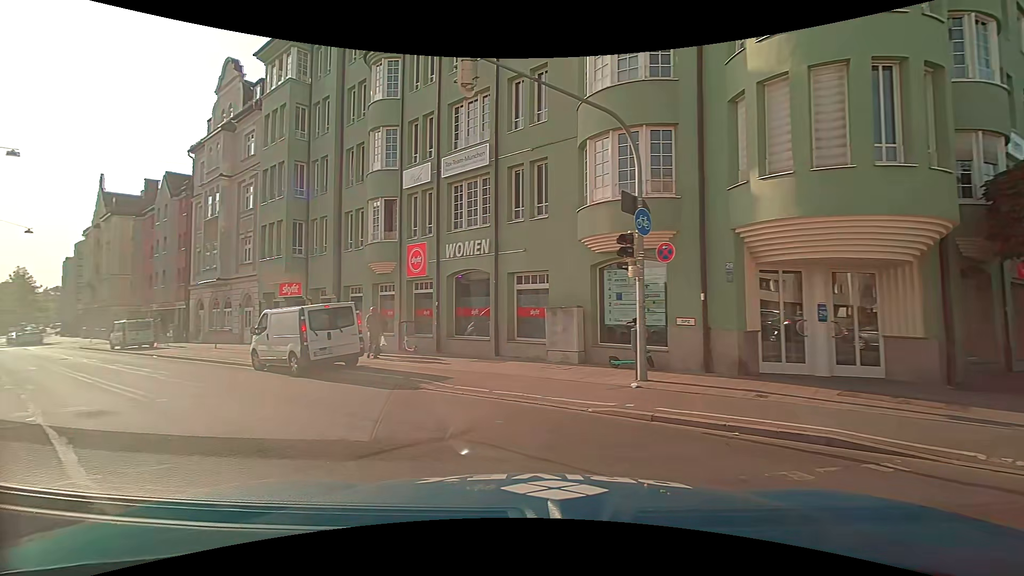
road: secondary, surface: asphalt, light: Day
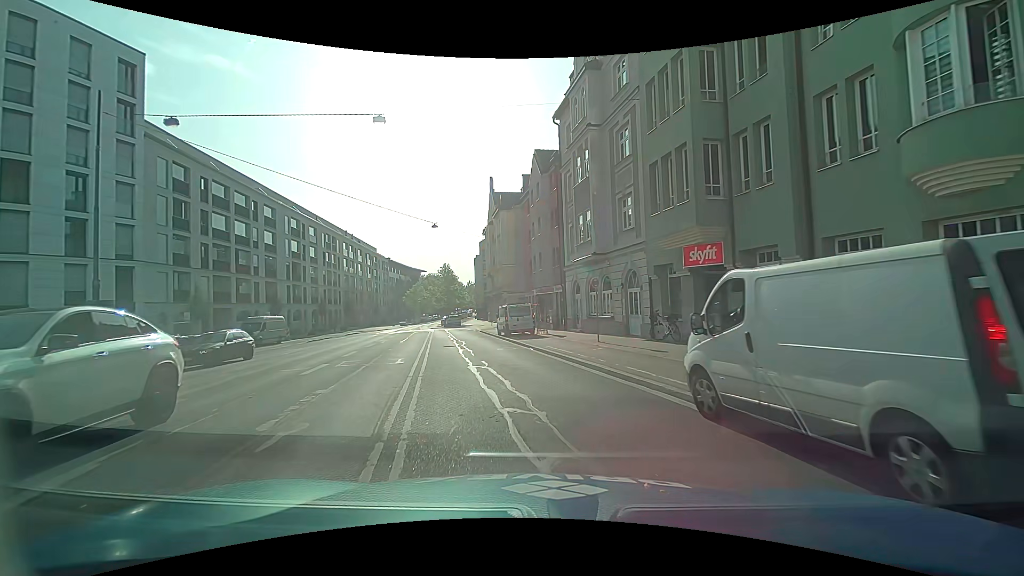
(-5.3, +10.2) m; -39°
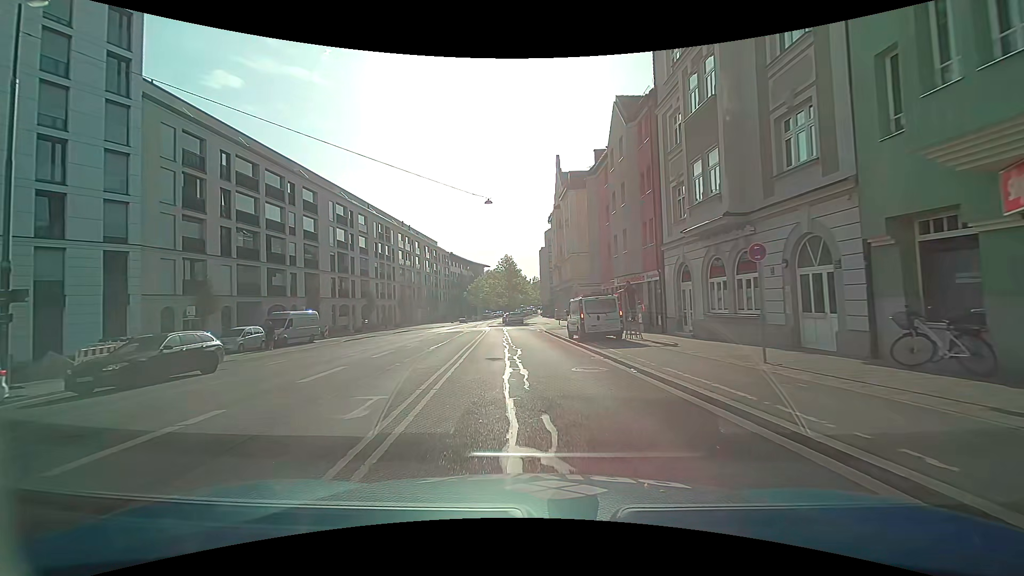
(-0.6, +9.1) m; -7°
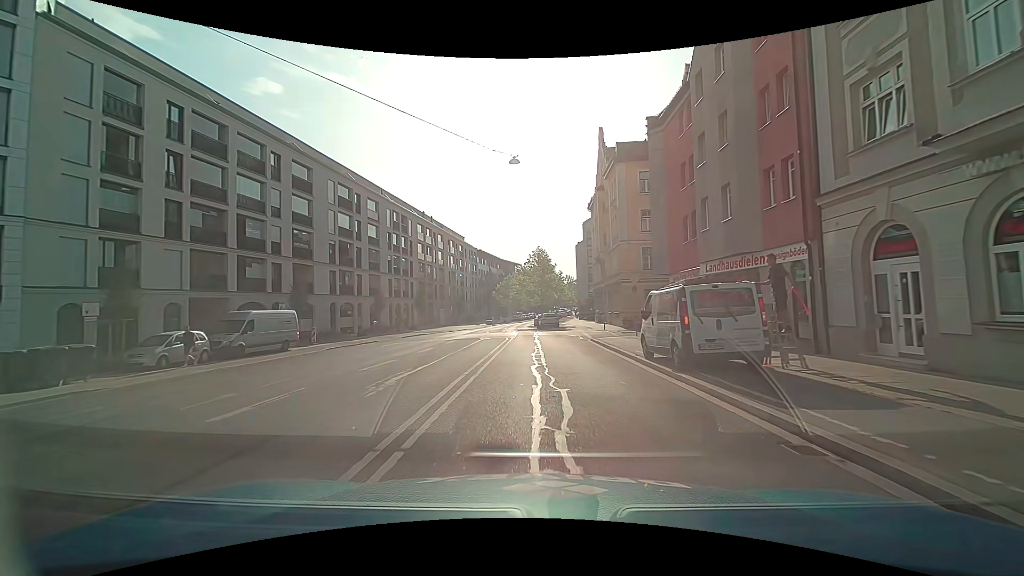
(-0.4, +10.3) m; -3°
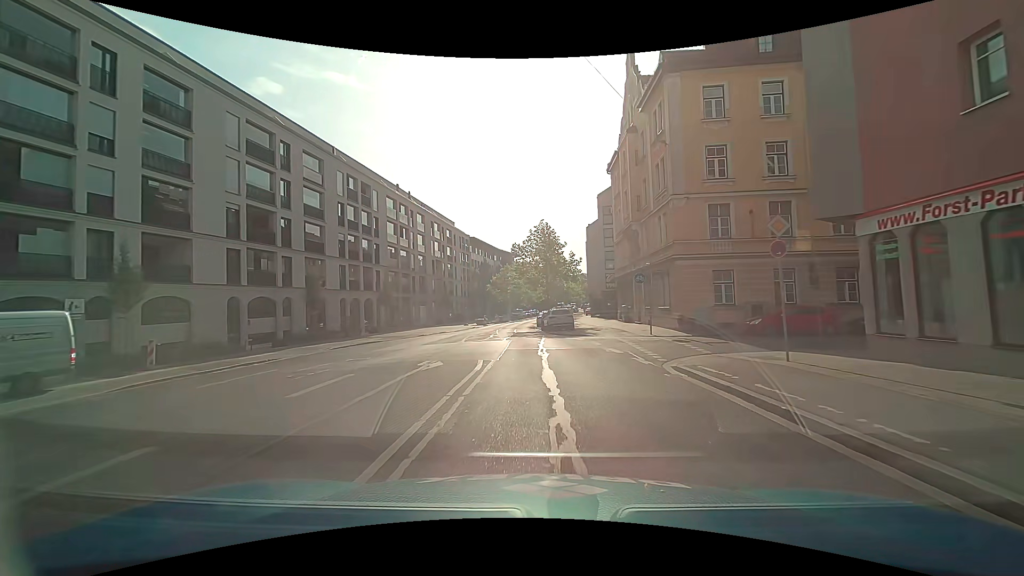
(-0.3, +16.3) m; -1°
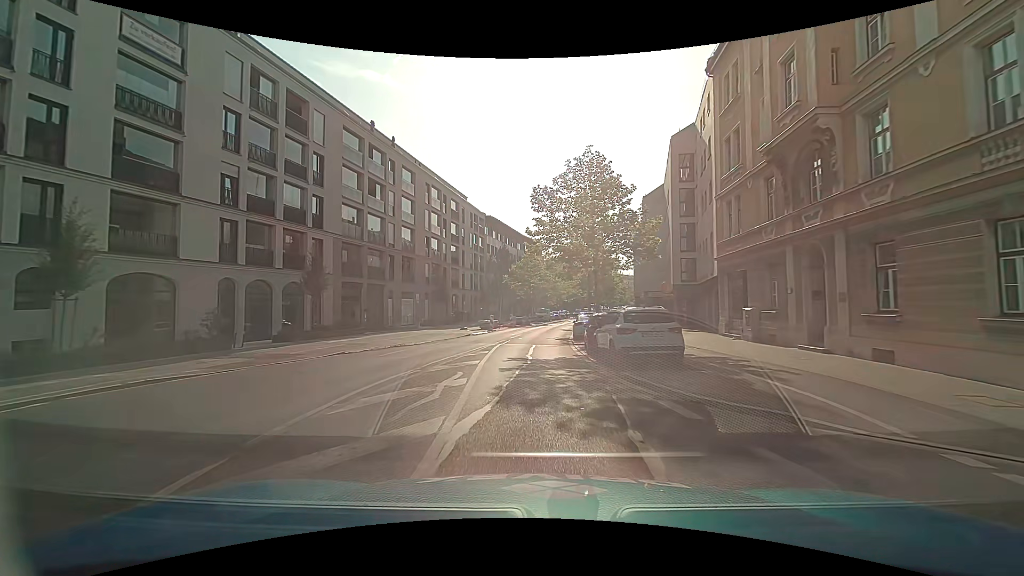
(-0.3, +21.2) m; -3°
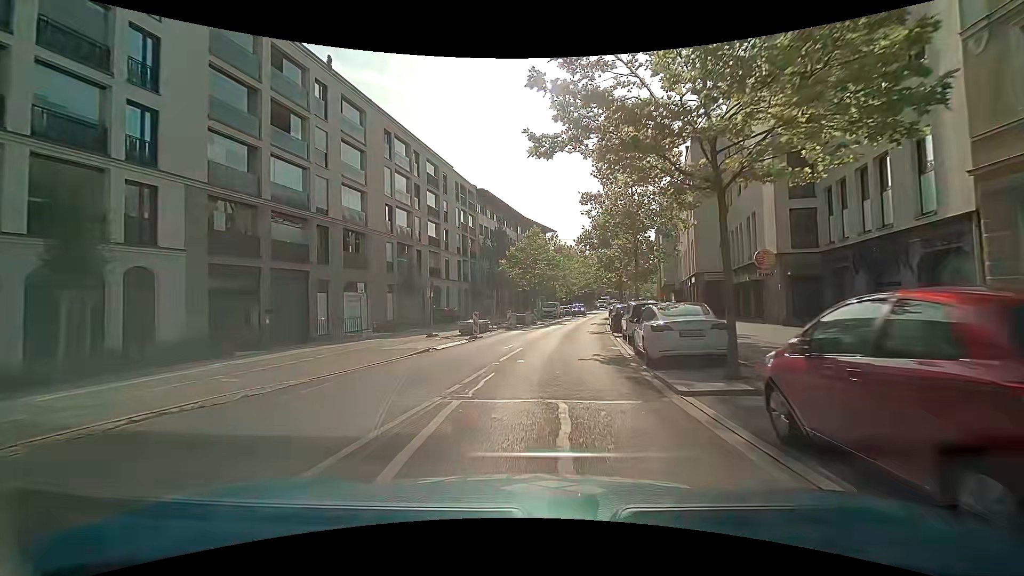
(-0.3, +15.9) m; 0°
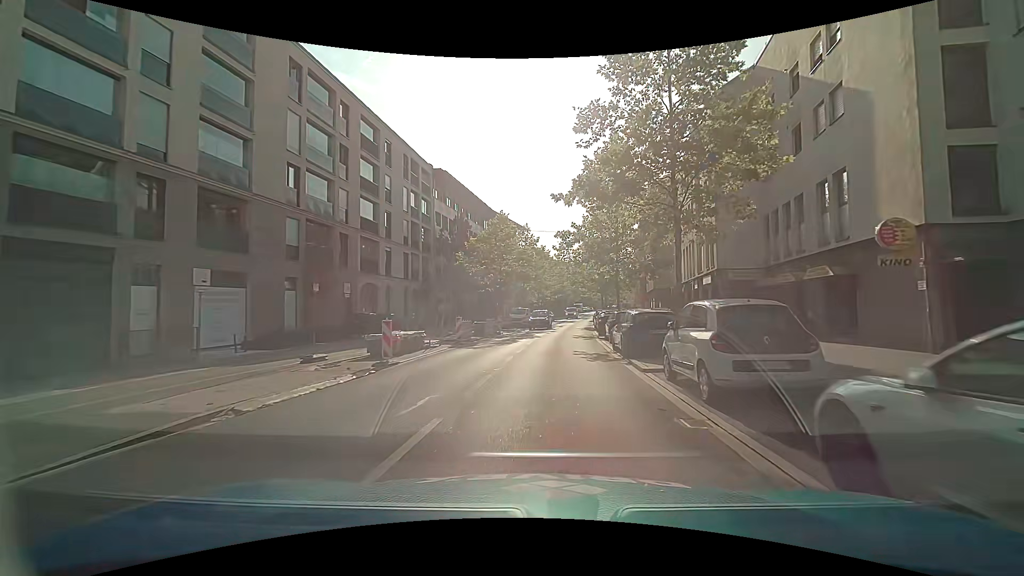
(+0.2, +11.0) m; +2°
(0, +10) (+1, +20) (+2, +30) (+3, +40) (+5, +50) (+6, +60) (+8, +70) (+9, +79) (+11, +89) (+13, +99) m
